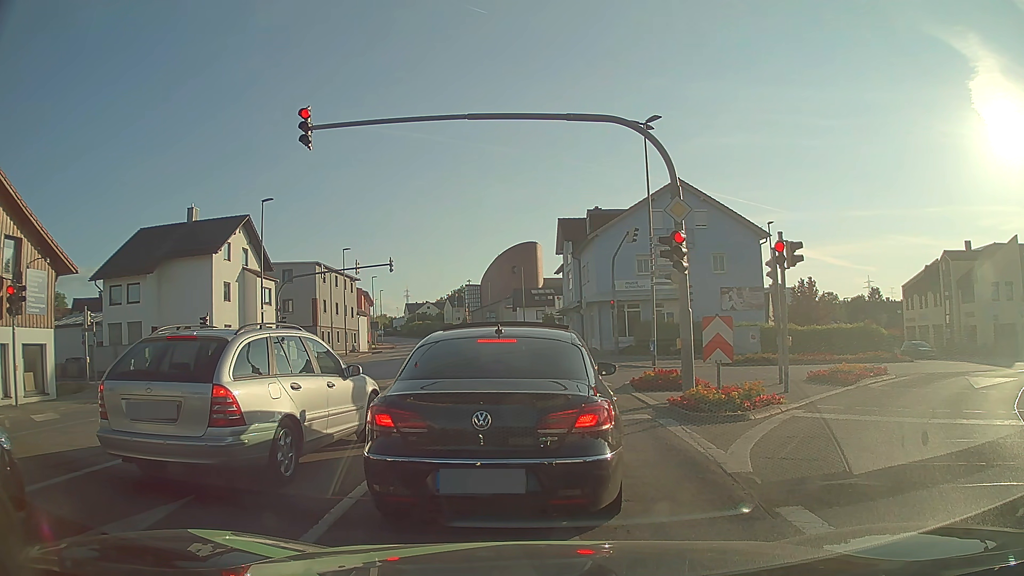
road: tertiary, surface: asphalt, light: Day
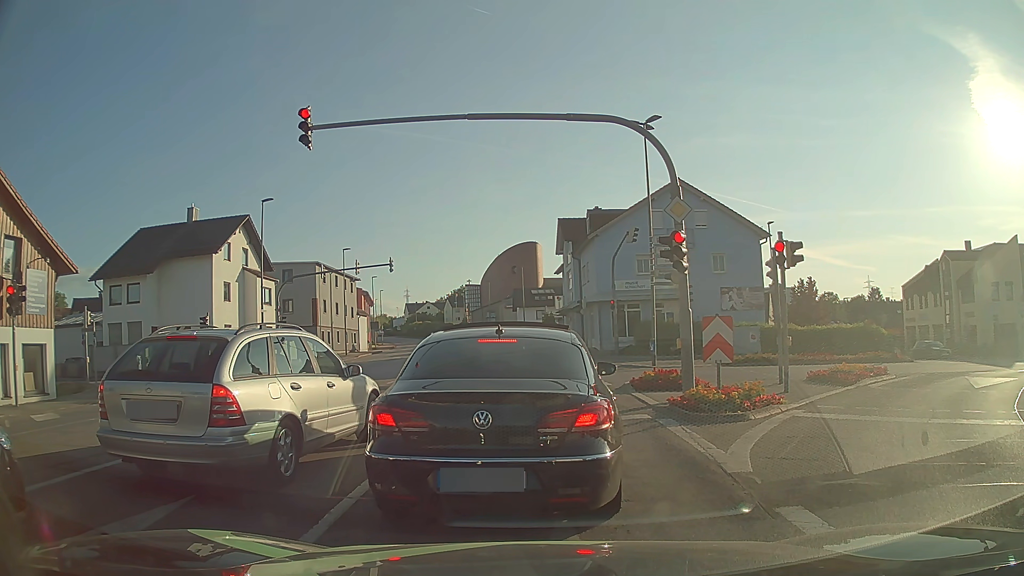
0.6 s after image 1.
(0.0, 0.0) m; 0°
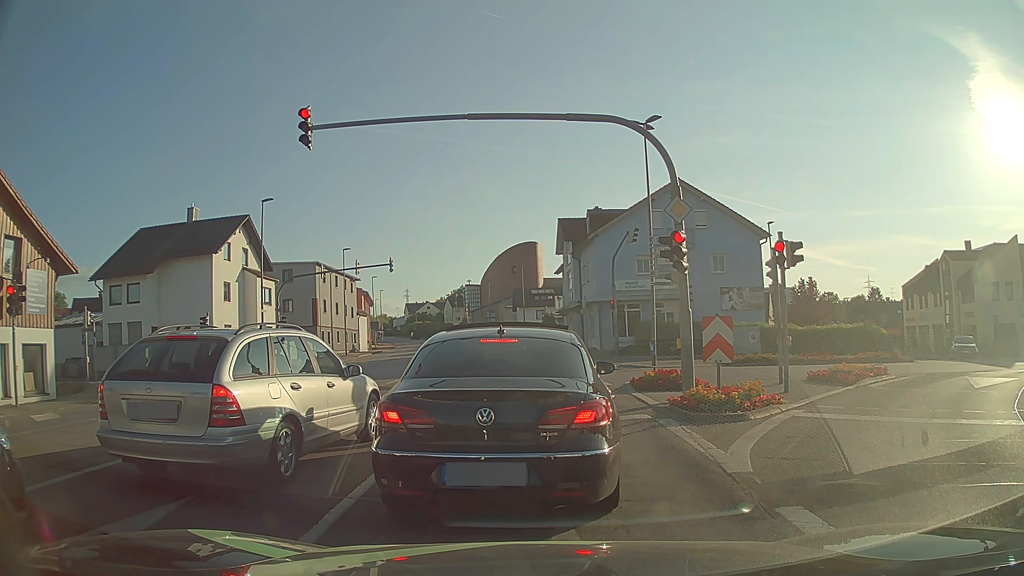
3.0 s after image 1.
(0.0, 0.0) m; 0°
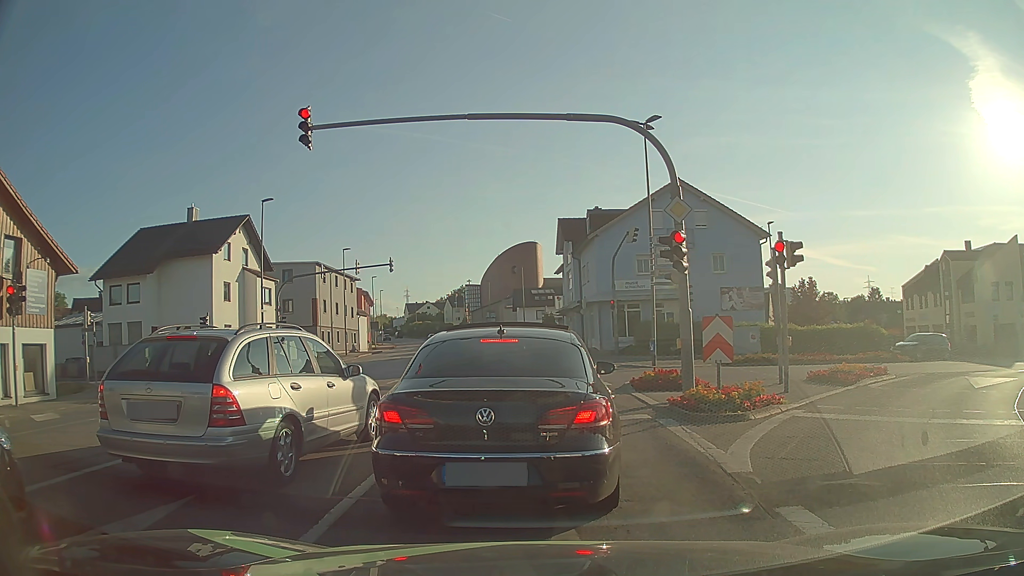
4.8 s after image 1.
(0.0, 0.0) m; 0°
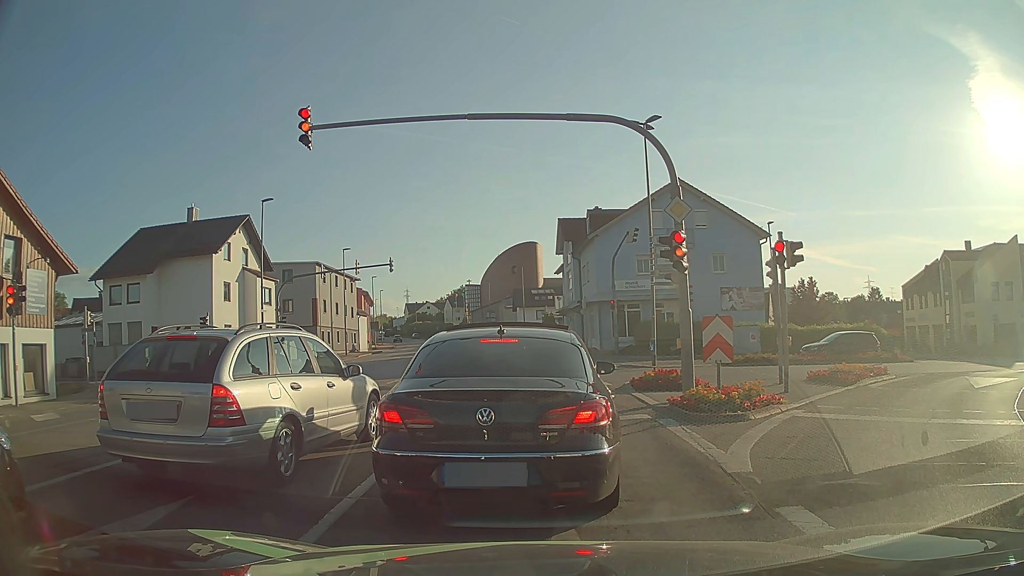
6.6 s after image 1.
(0.0, 0.0) m; 0°
(0, +10) (0, +20) (-1, +30) (-1, +40) (-2, +50) (-3, +60) (-5, +70) (-6, +80) (-8, +90) (-10, +99) m
